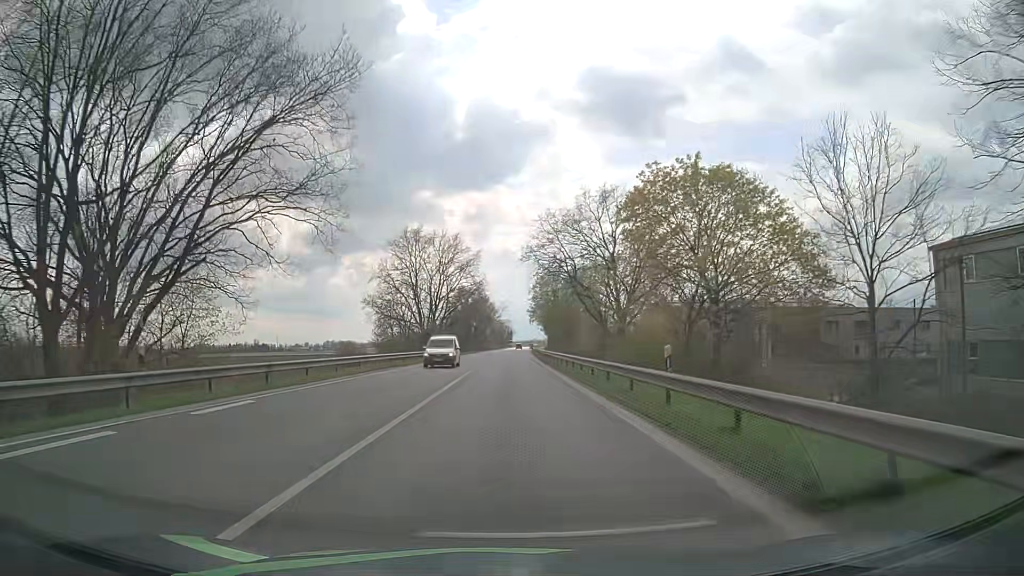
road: primary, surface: asphalt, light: Day
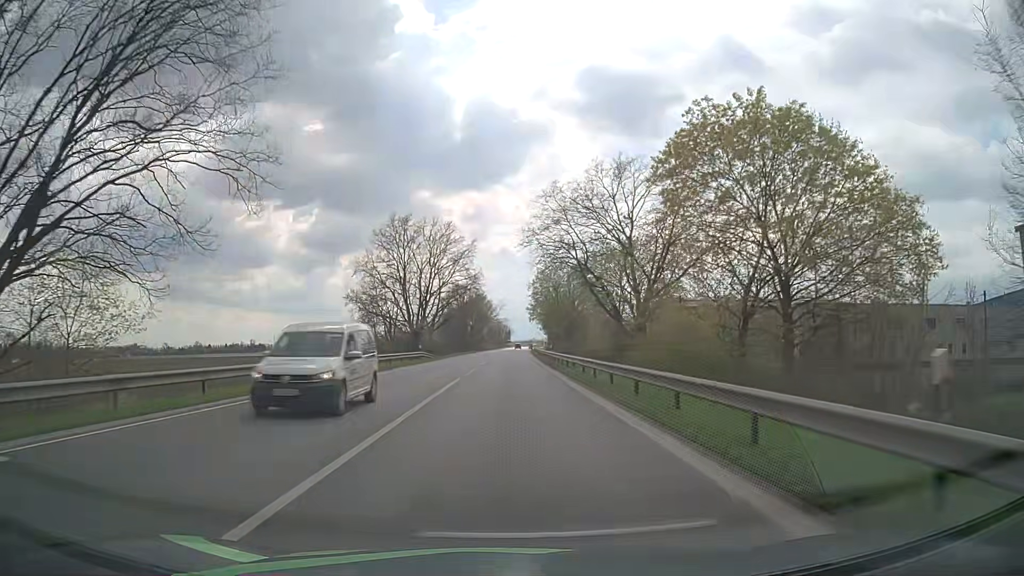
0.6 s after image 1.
(0.0, +8.8) m; +1°
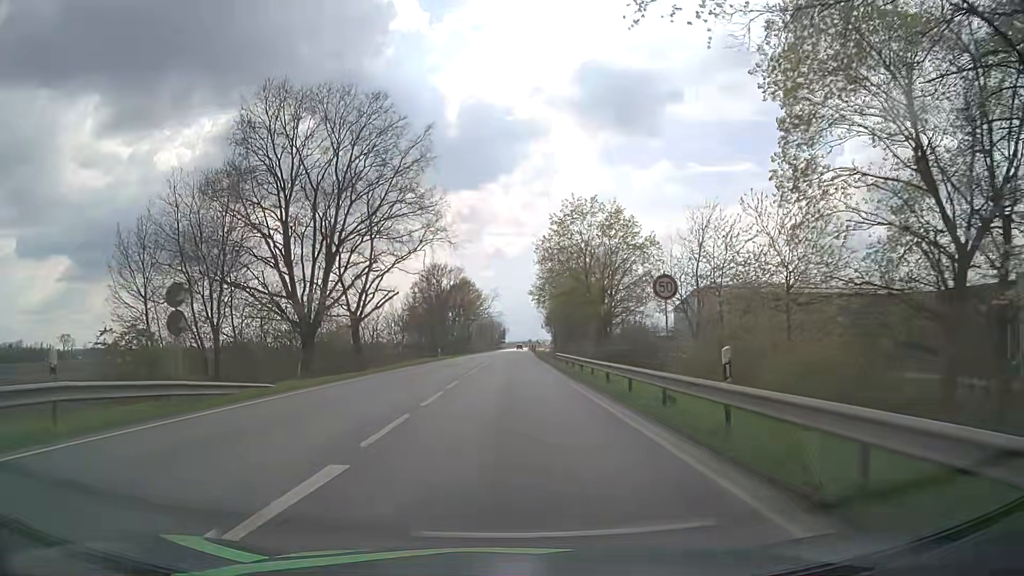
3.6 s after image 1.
(+0.1, +42.9) m; 0°
(0, +10) (0, +20) (0, +30) (0, +40) (0, +50) (0, +60) (0, +70) (0, +80) (+1, +90) (+1, +100) m
